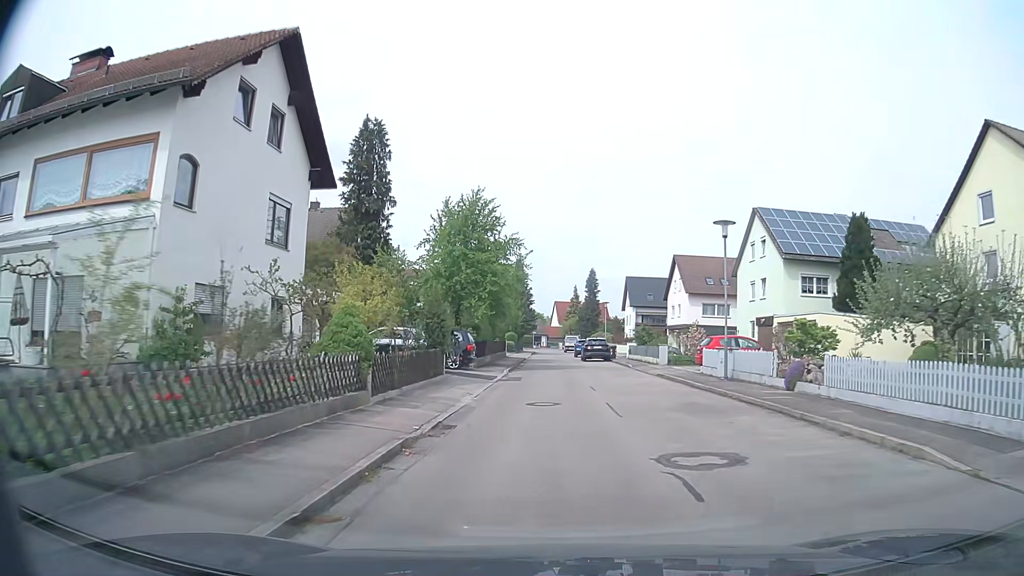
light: Day
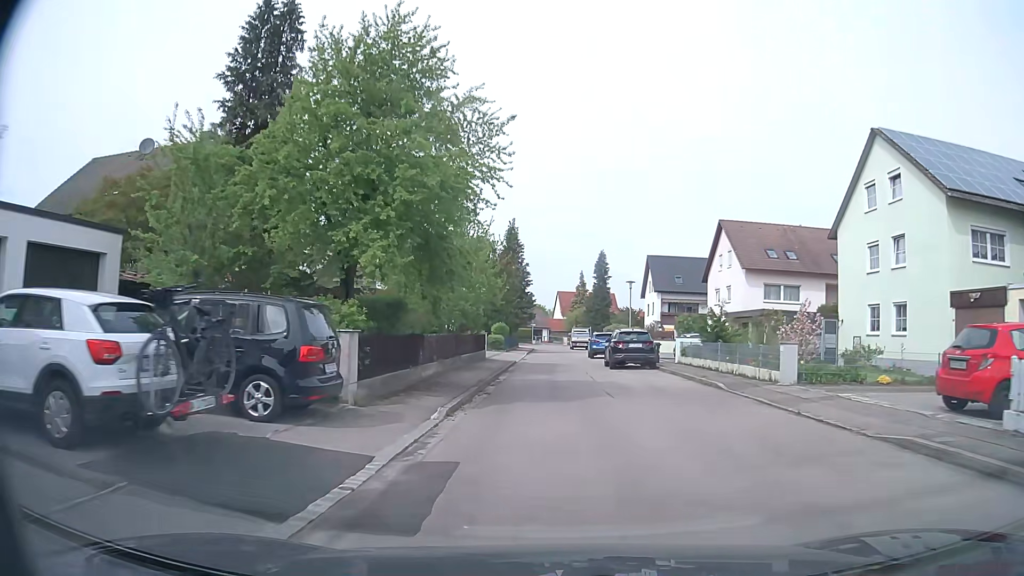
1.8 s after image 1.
(+0.1, +18.9) m; 0°
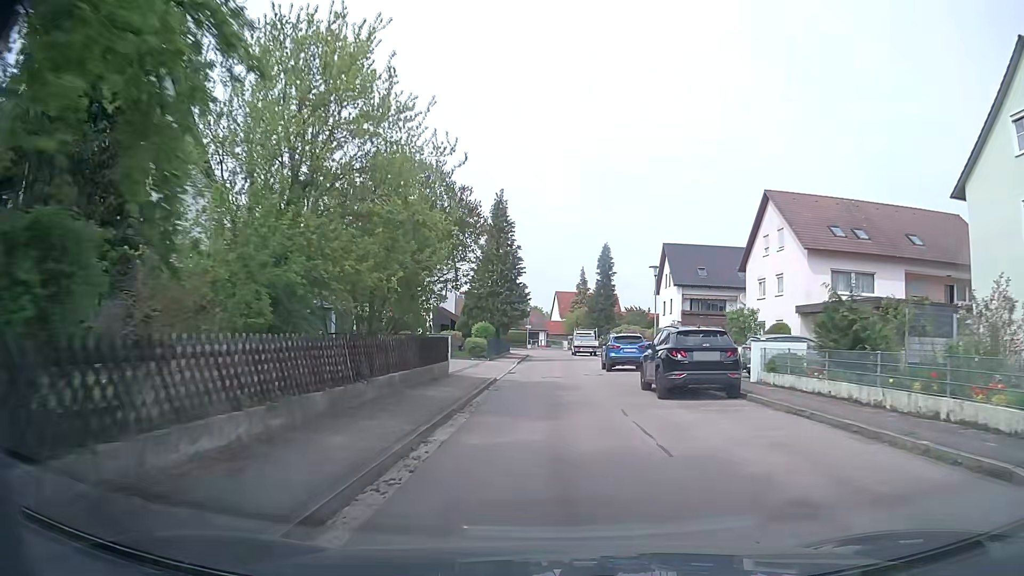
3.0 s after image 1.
(+0.1, +12.4) m; +1°
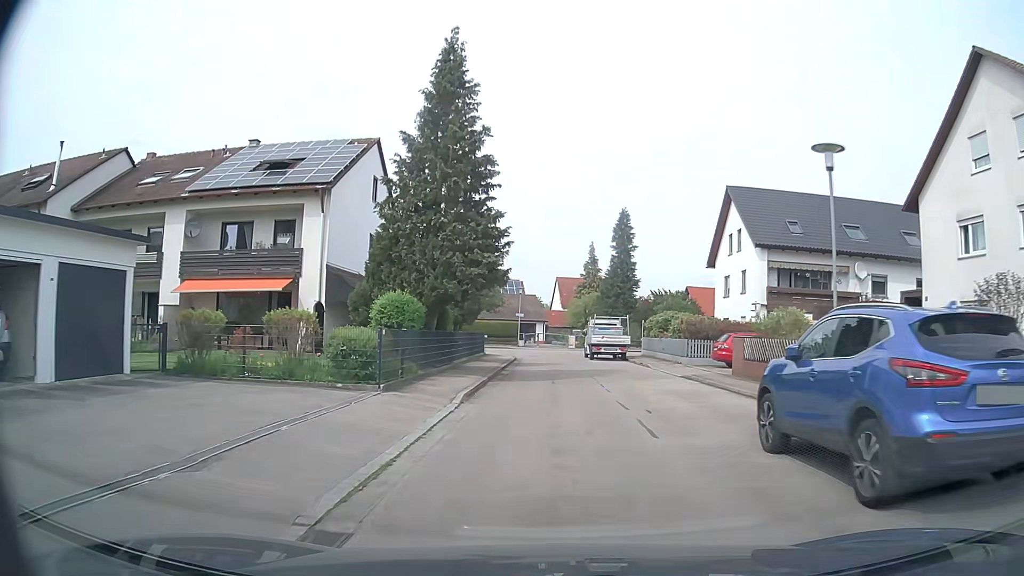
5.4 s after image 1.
(-0.2, +23.4) m; -1°
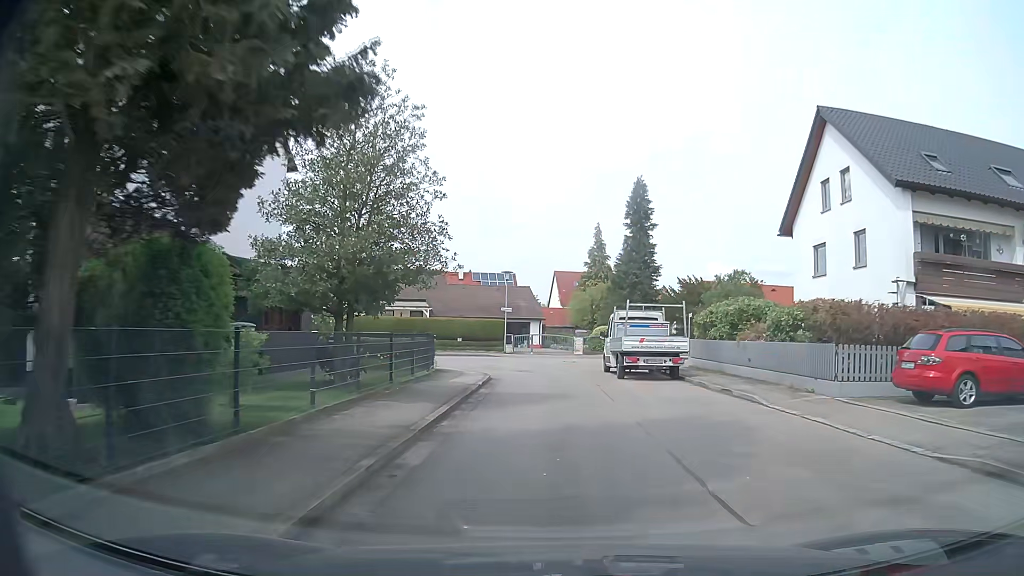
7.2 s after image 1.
(0.0, +15.6) m; 0°
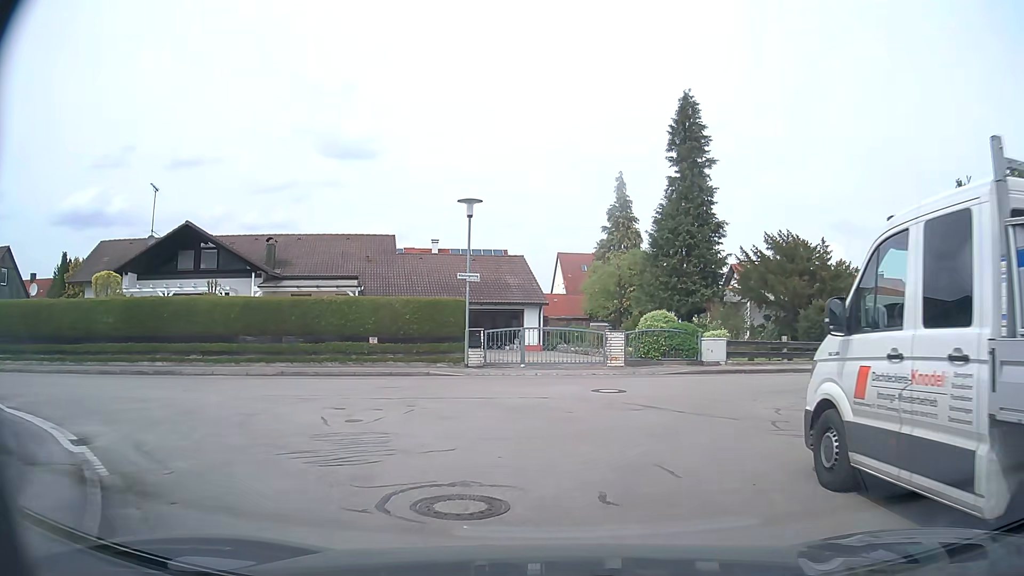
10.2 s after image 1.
(-0.1, +20.9) m; -1°
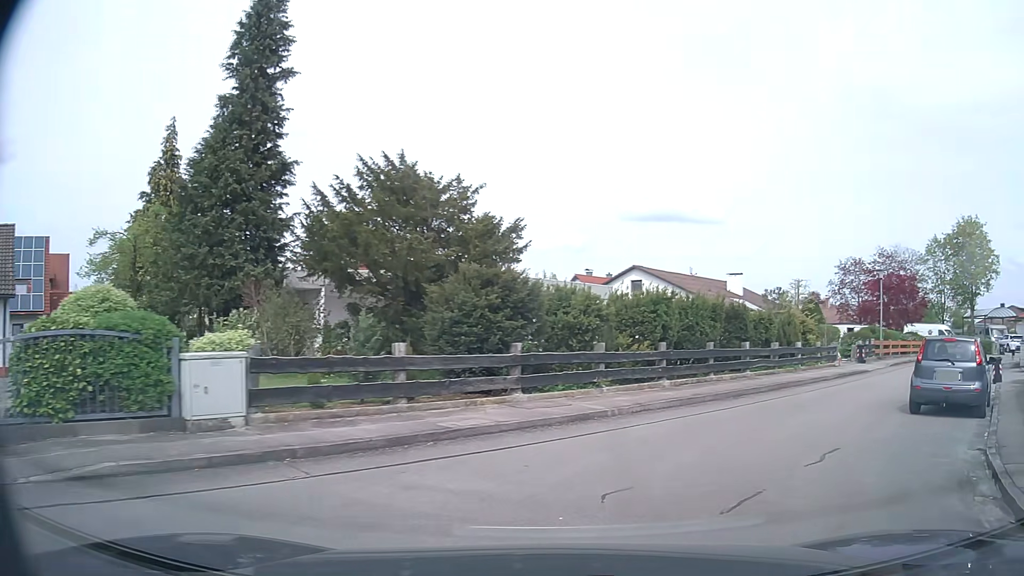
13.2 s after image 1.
(+3.6, +14.2) m; +36°
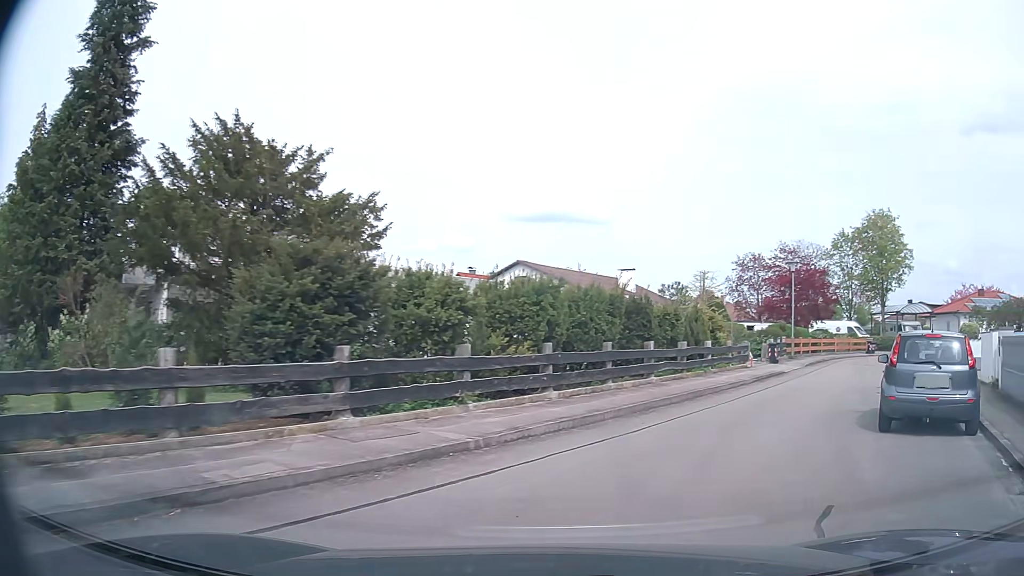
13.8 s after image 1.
(+0.3, +3.4) m; +9°
